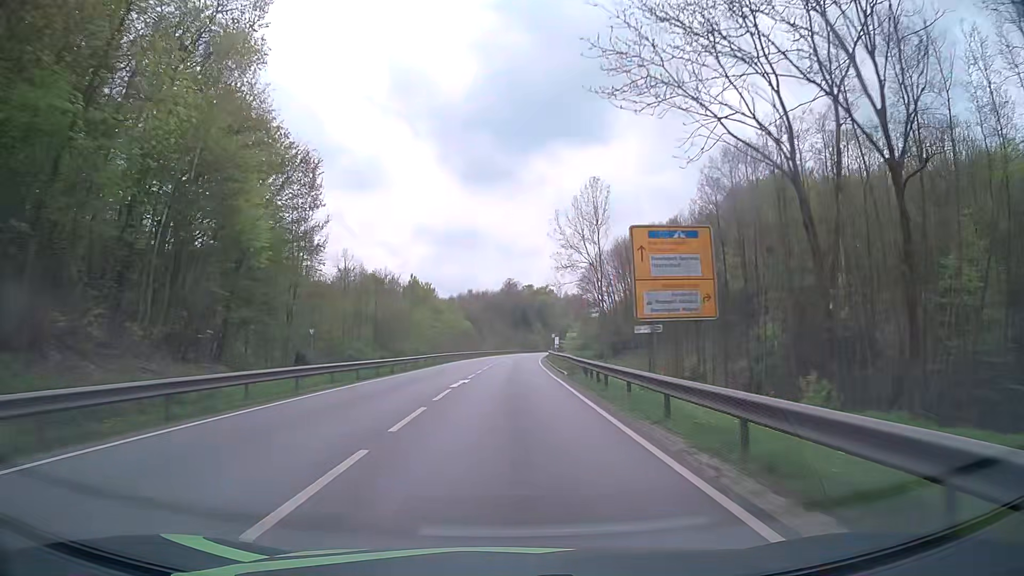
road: primary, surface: asphalt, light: Day
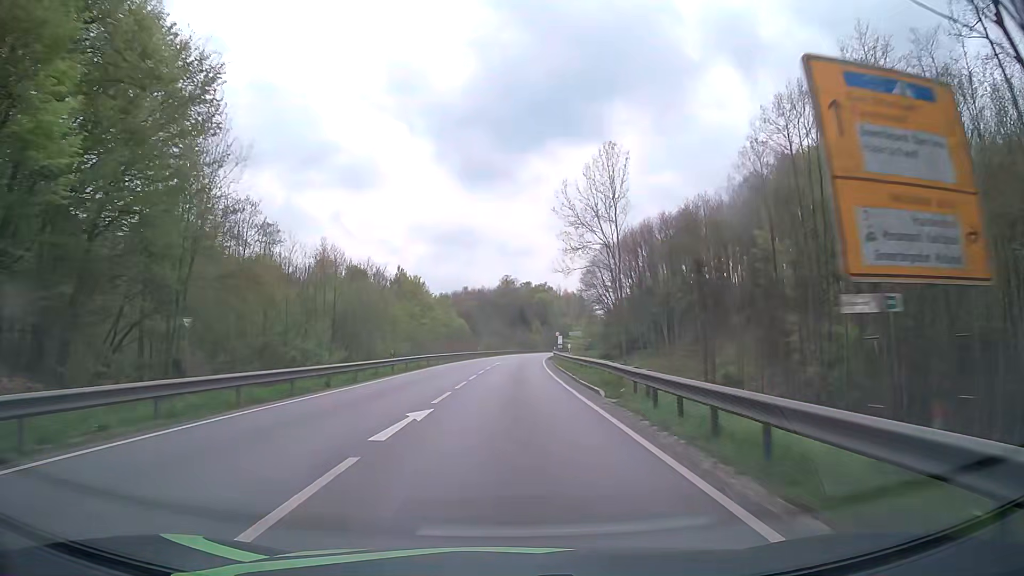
(+0.1, +12.6) m; 0°
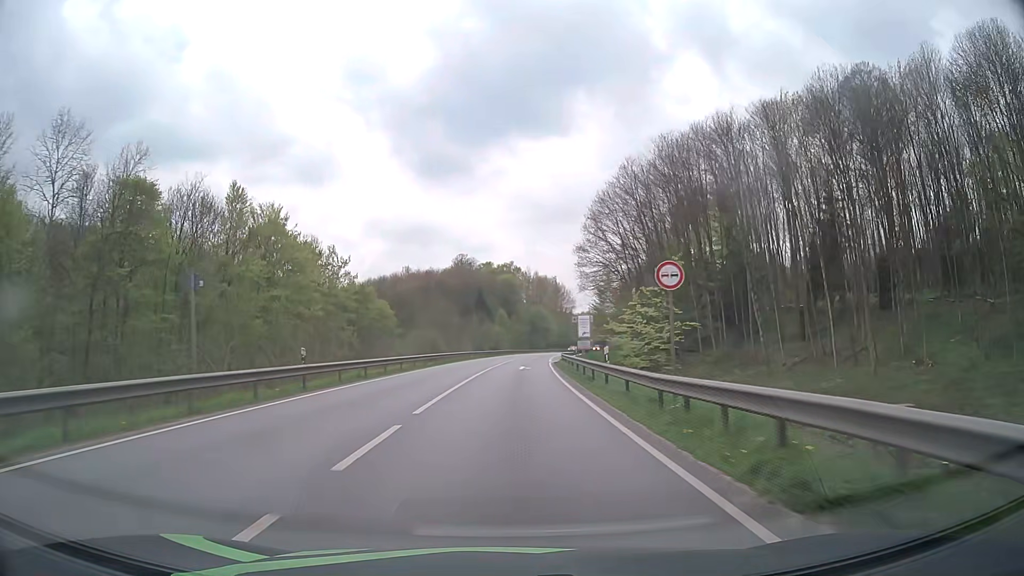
(+1.4, +62.8) m; +3°
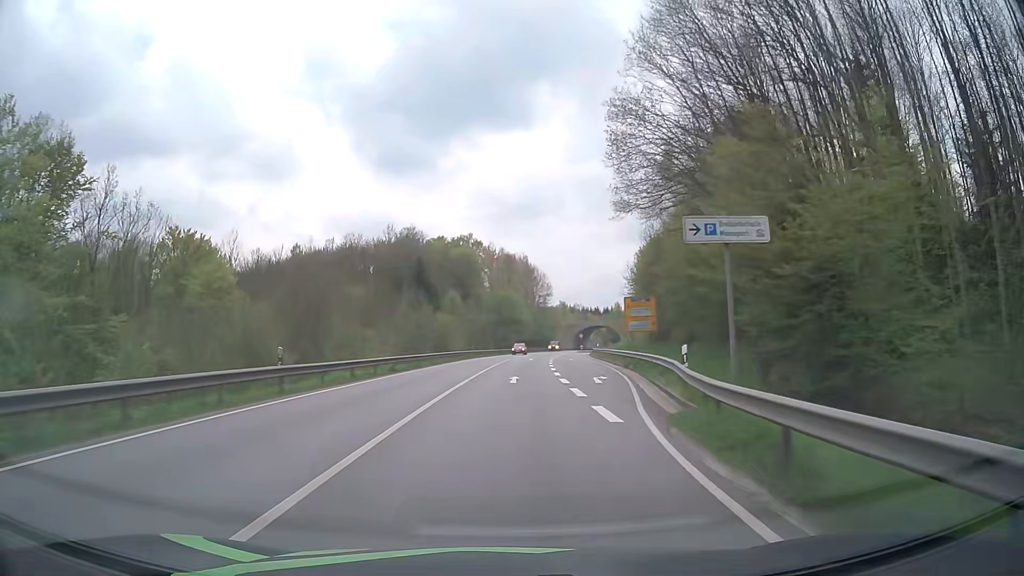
(+1.5, +50.2) m; +3°
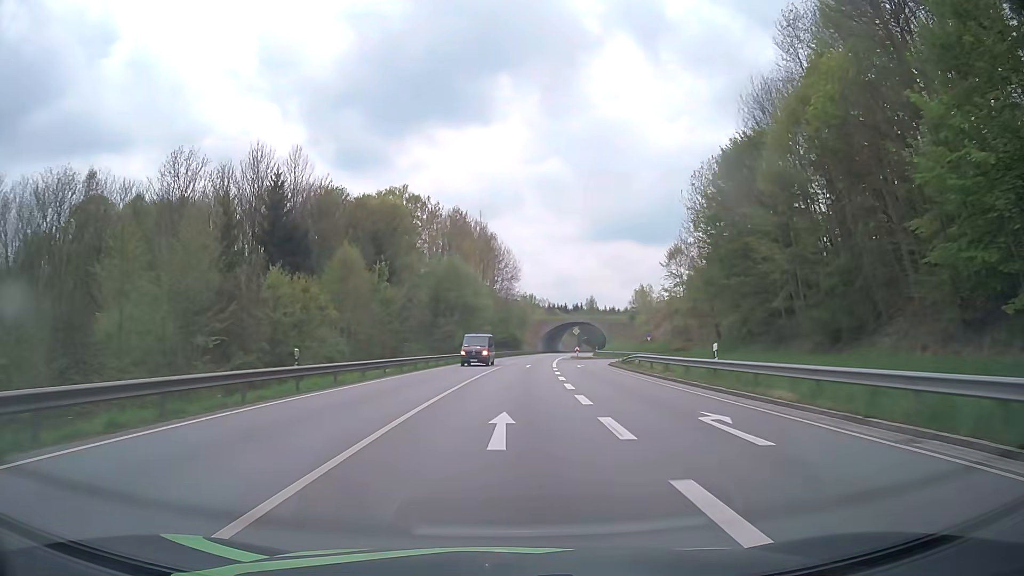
(+1.4, +50.2) m; +3°
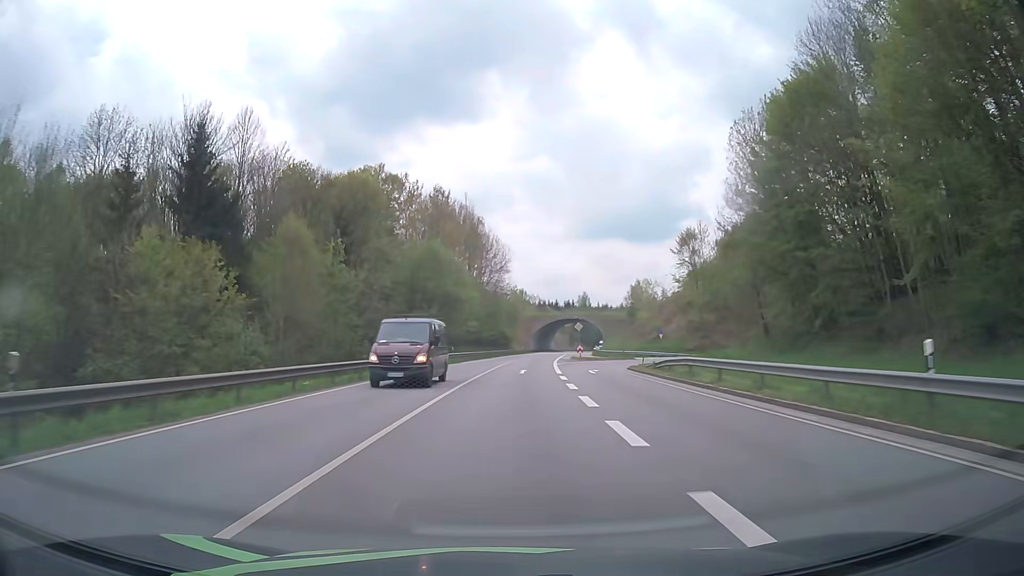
(+0.1, +12.5) m; +1°
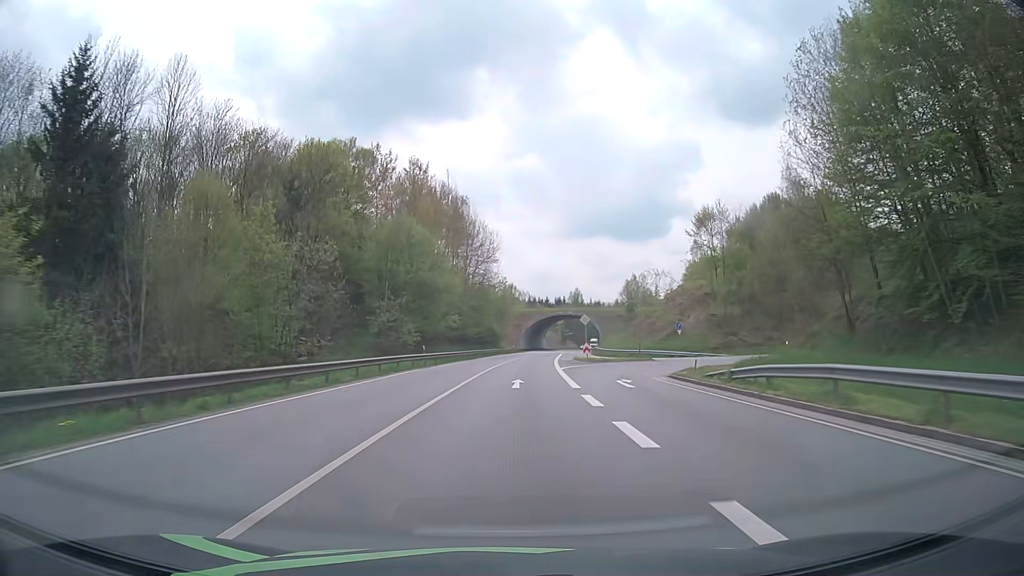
(+0.1, +12.6) m; +1°
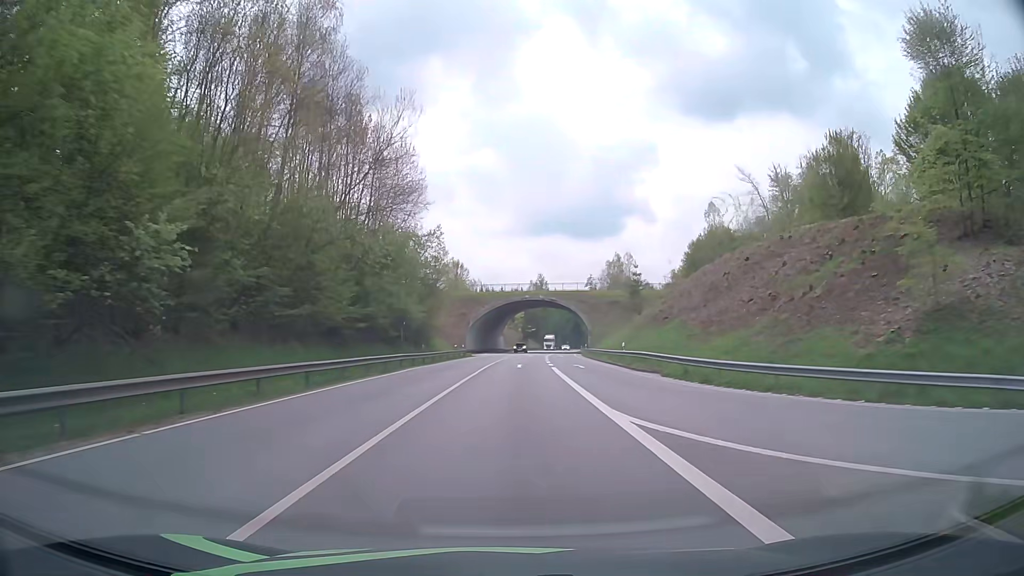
(+1.8, +50.2) m; +4°
(0, +10) (0, +20) (0, +30) (+1, +40) (+1, +50) (+2, +60) (+2, +70) (+3, +80) (+4, +90) (+5, +100) m
